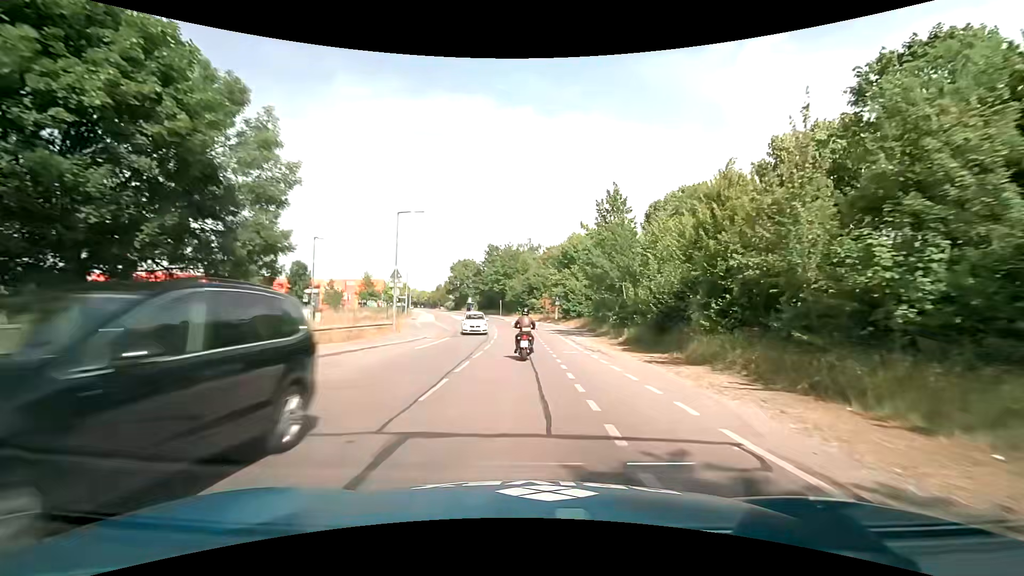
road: tertiary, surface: asphalt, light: Day
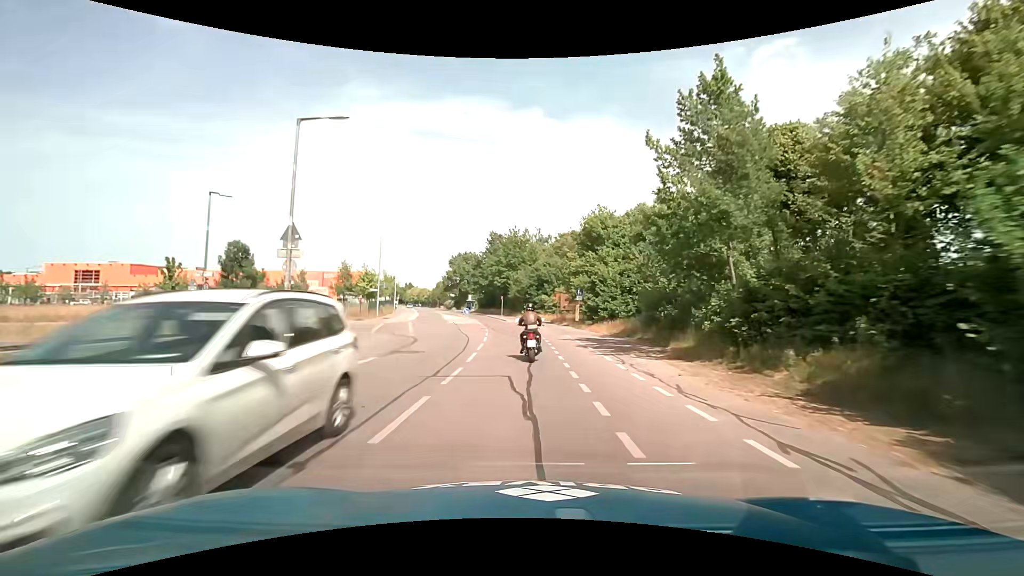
(-0.1, +16.5) m; -1°
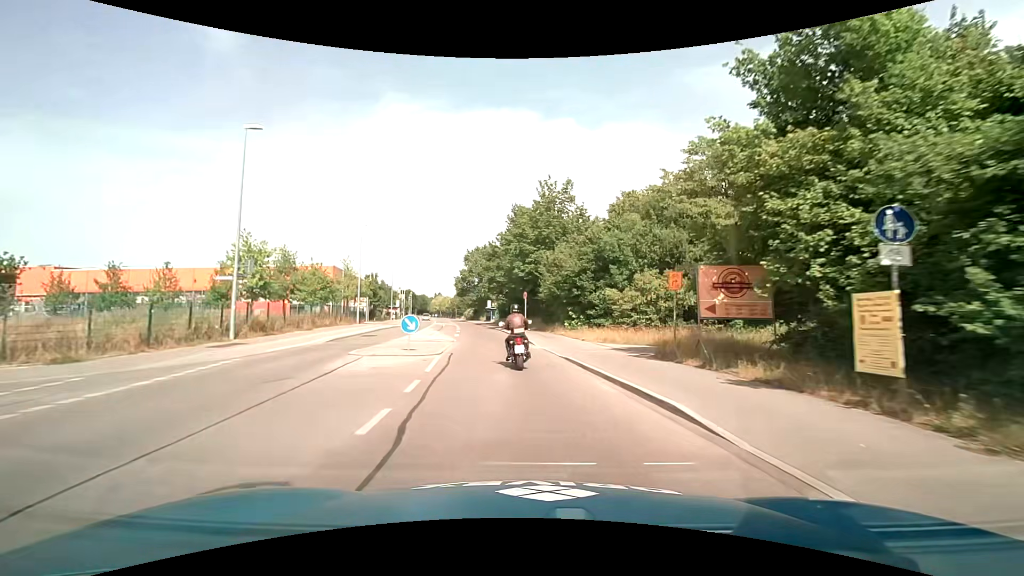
(-0.8, +31.7) m; -4°
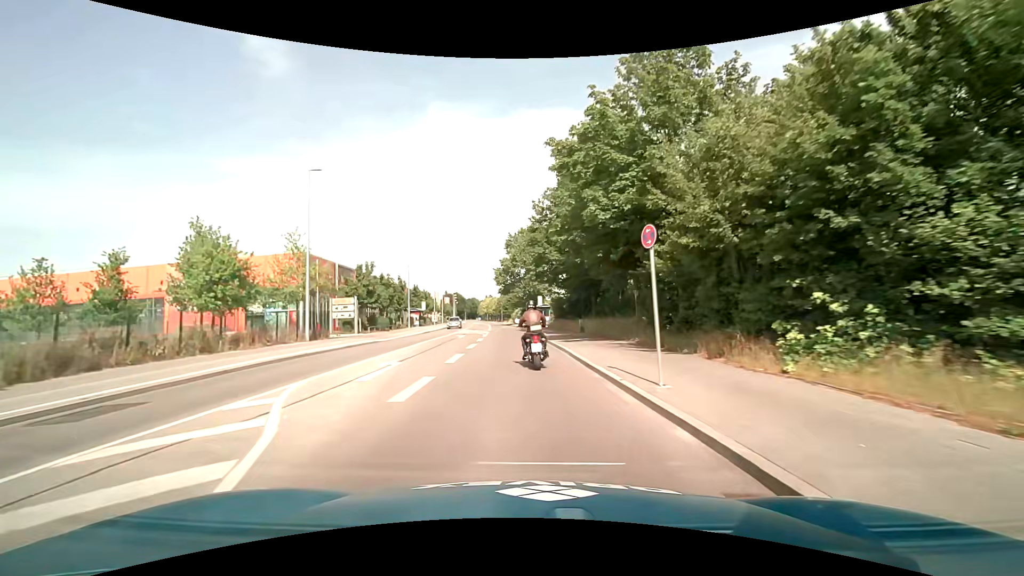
(-1.3, +23.3) m; -6°
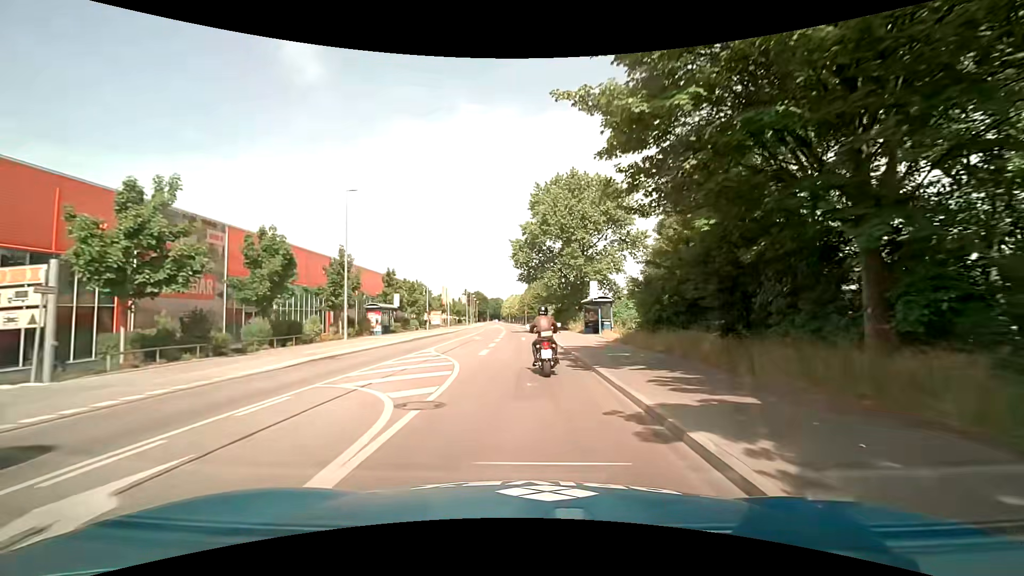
(-1.1, +30.5) m; -4°
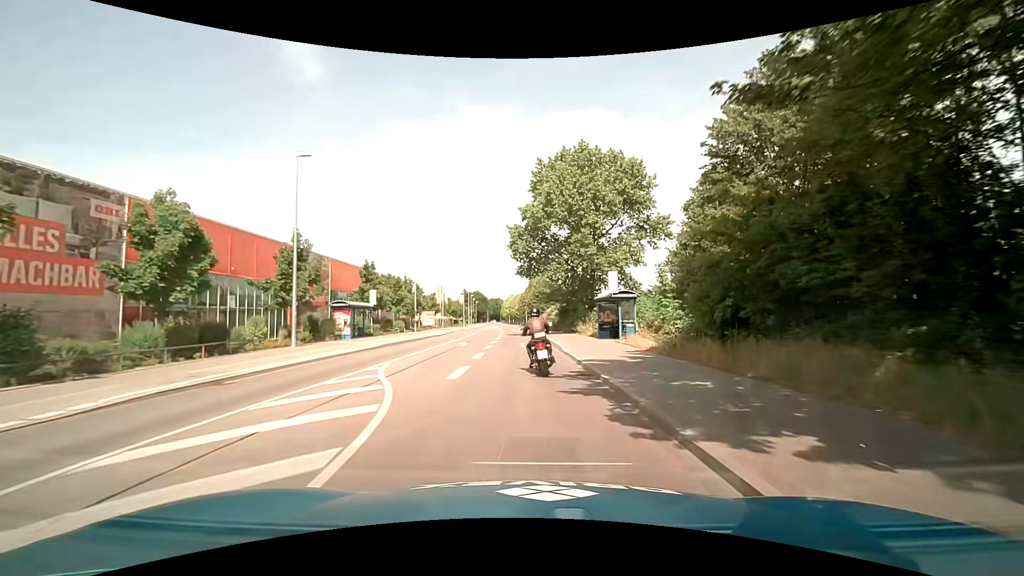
(0.0, +7.5) m; 0°
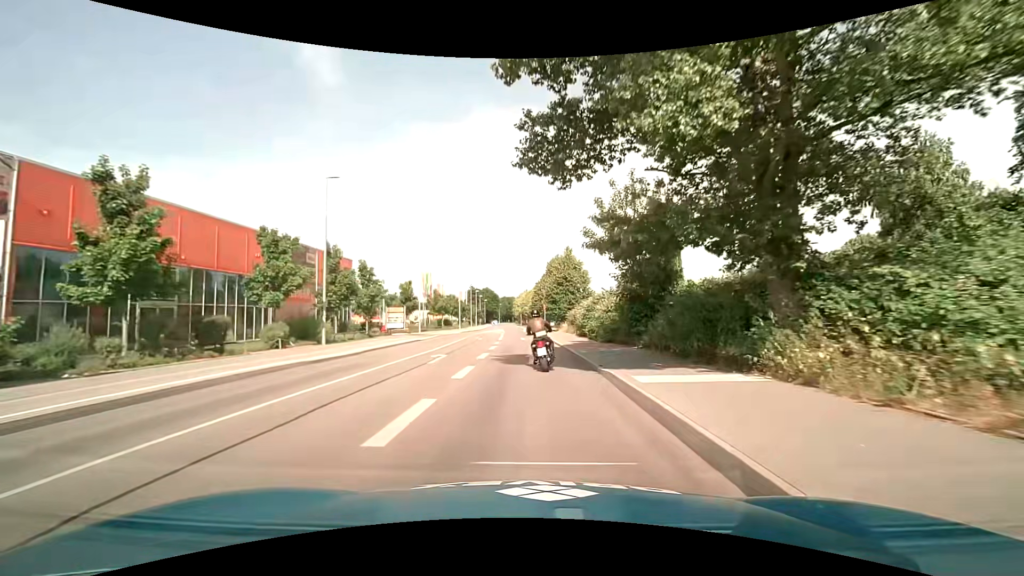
(-0.3, +30.1) m; -1°
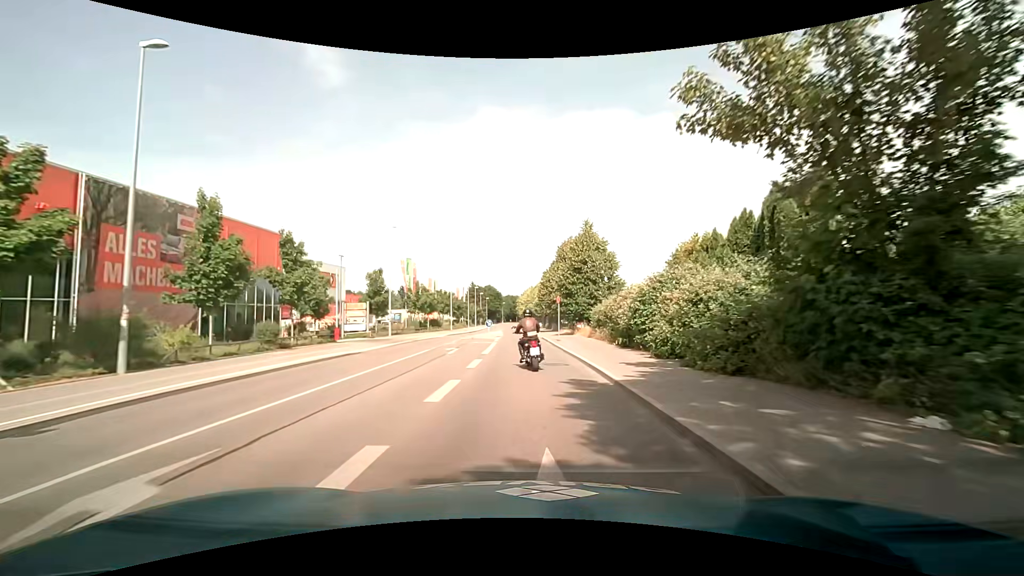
(-0.1, +15.1) m; -1°
(0, +10) (0, +20) (0, +30) (-1, +40) (-1, +50) (-2, +60) (-2, +70) (-3, +80) (-3, +90) (-4, +100) m
